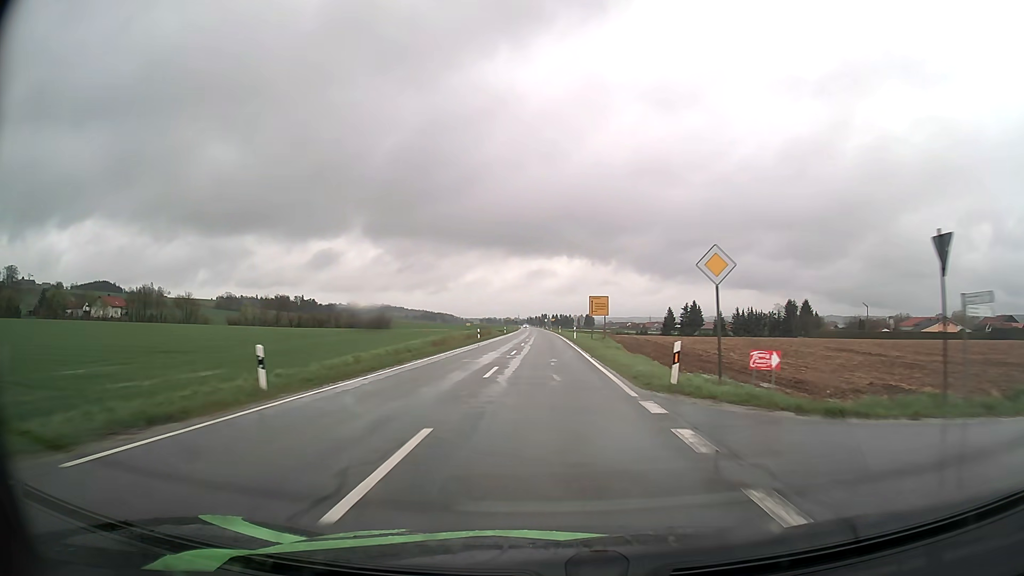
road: tertiary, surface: asphalt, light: Day
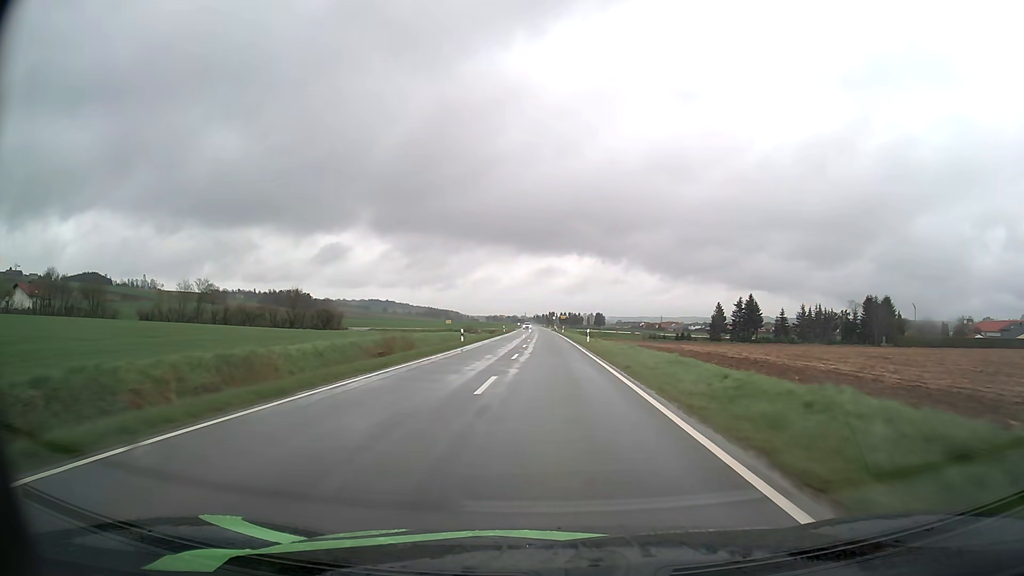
(-0.3, +54.2) m; -1°
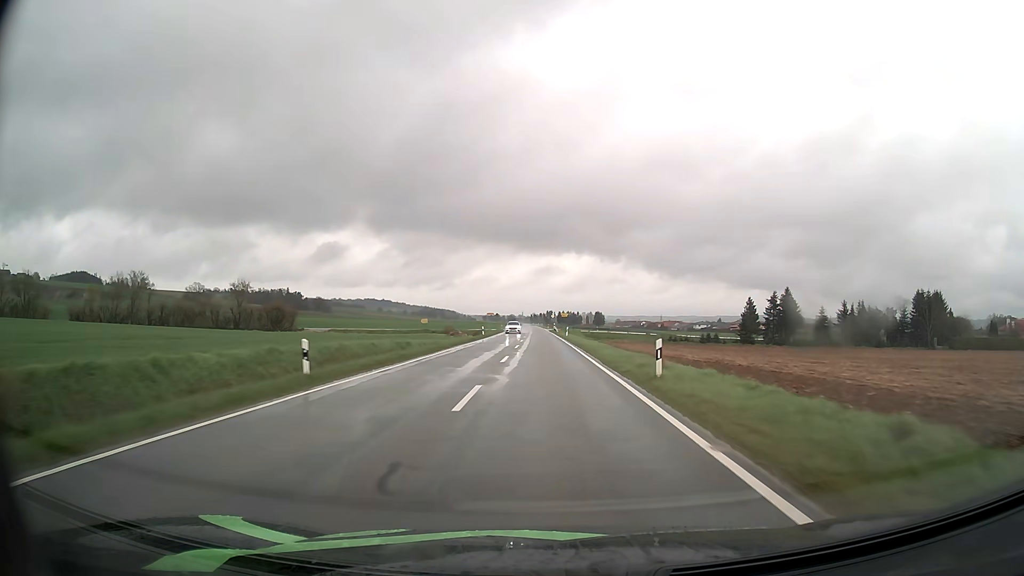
(0.0, +27.3) m; 0°
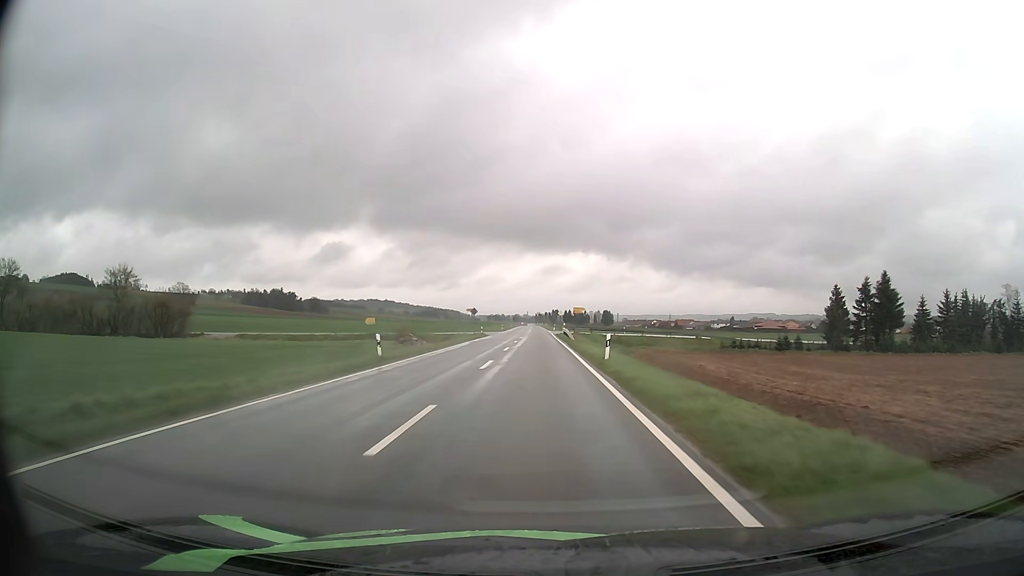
(0.0, +41.0) m; 0°
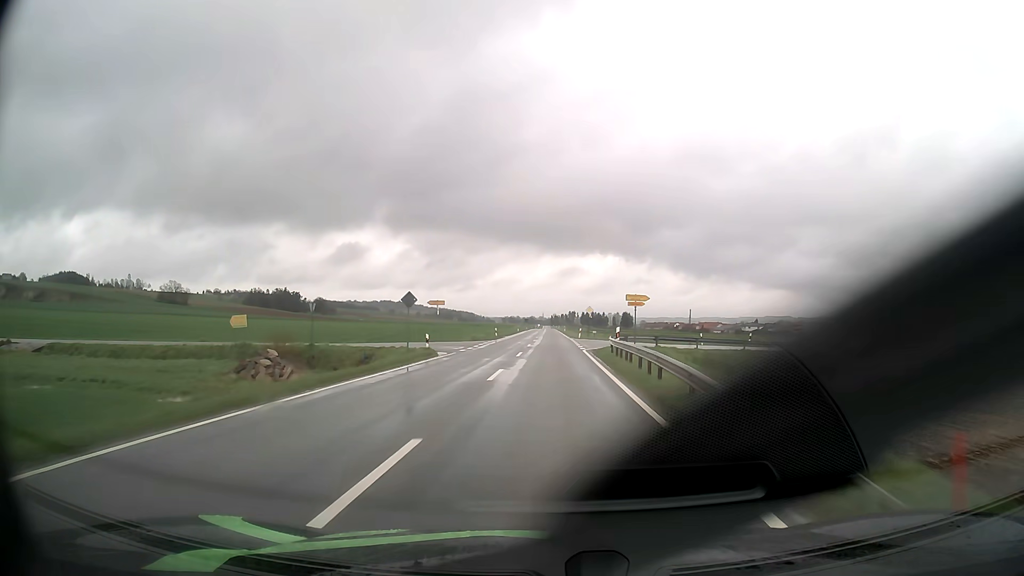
(-0.6, +40.6) m; -1°
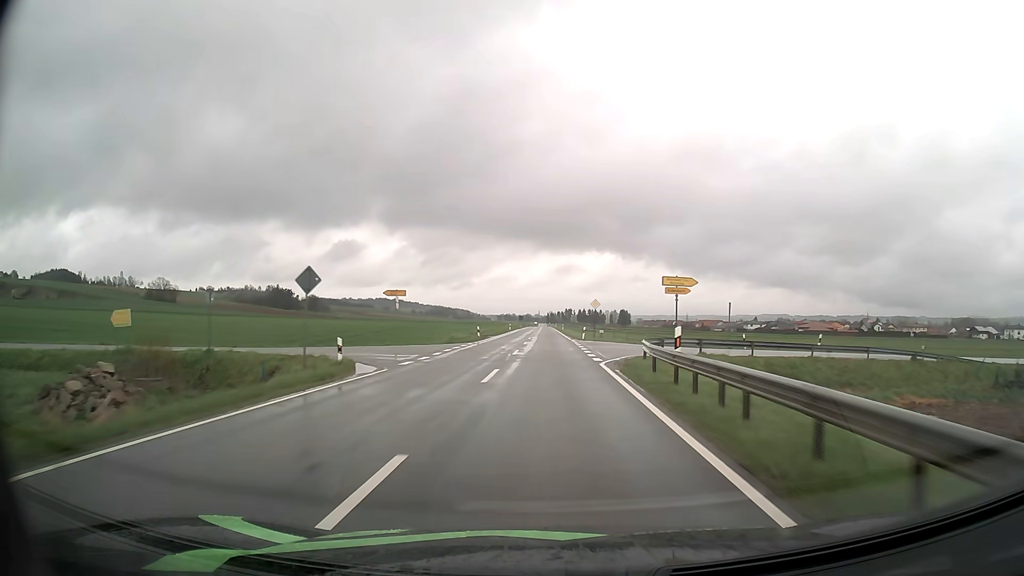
(0.0, +13.5) m; 0°
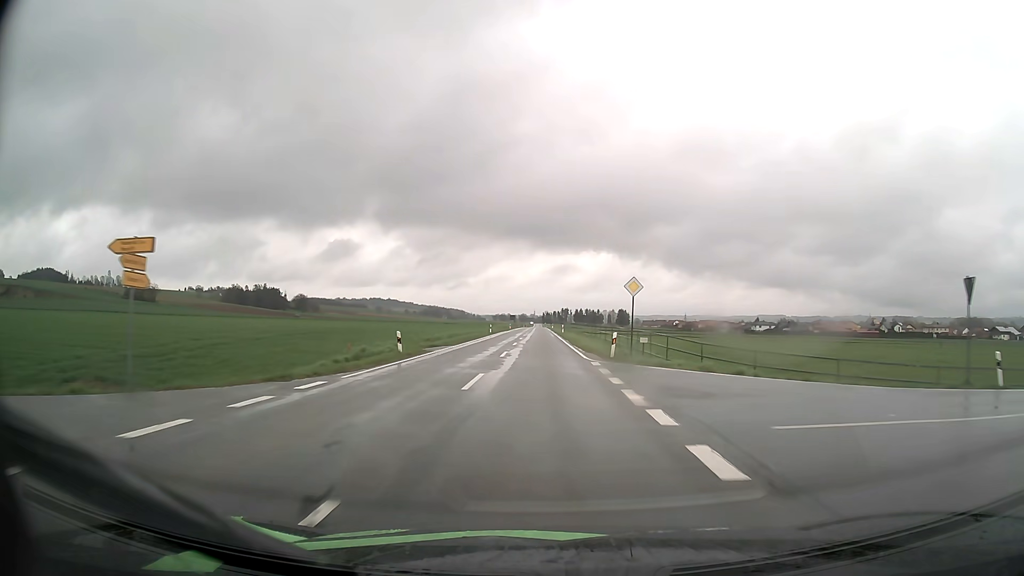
(+0.1, +26.9) m; +1°
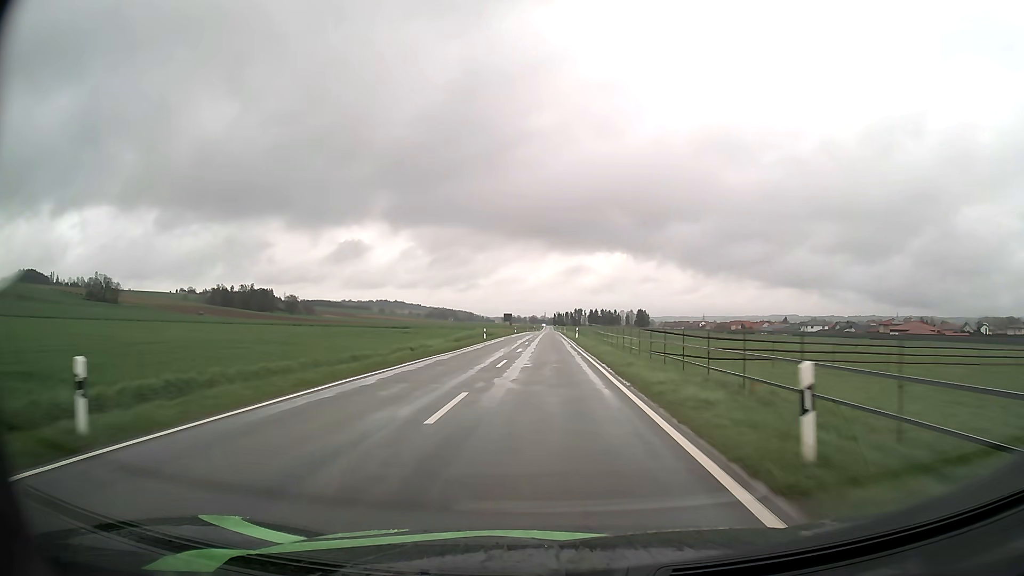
(-0.8, +67.2) m; -1°
(0, +10) (0, +20) (0, +30) (0, +40) (0, +50) (0, +60) (0, +70) (0, +80) (0, +90) (0, +100) m
